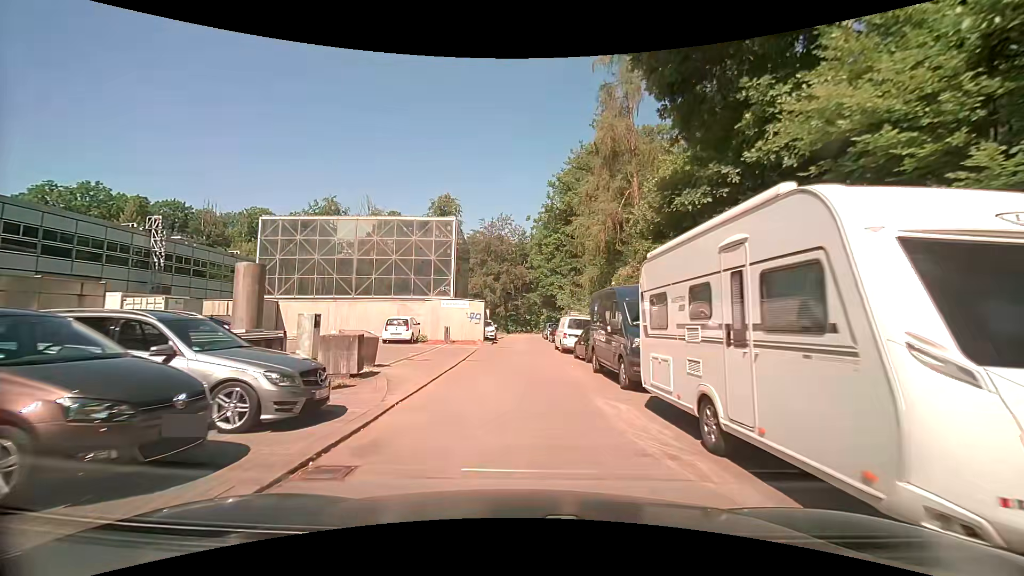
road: unclassified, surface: asphalt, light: Day
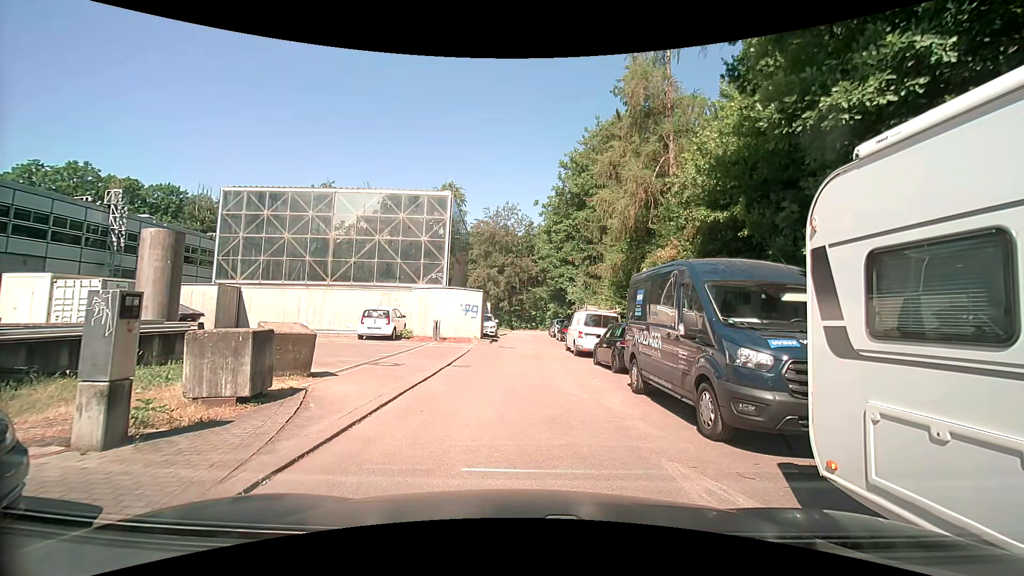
(-0.1, +3.8) m; -2°
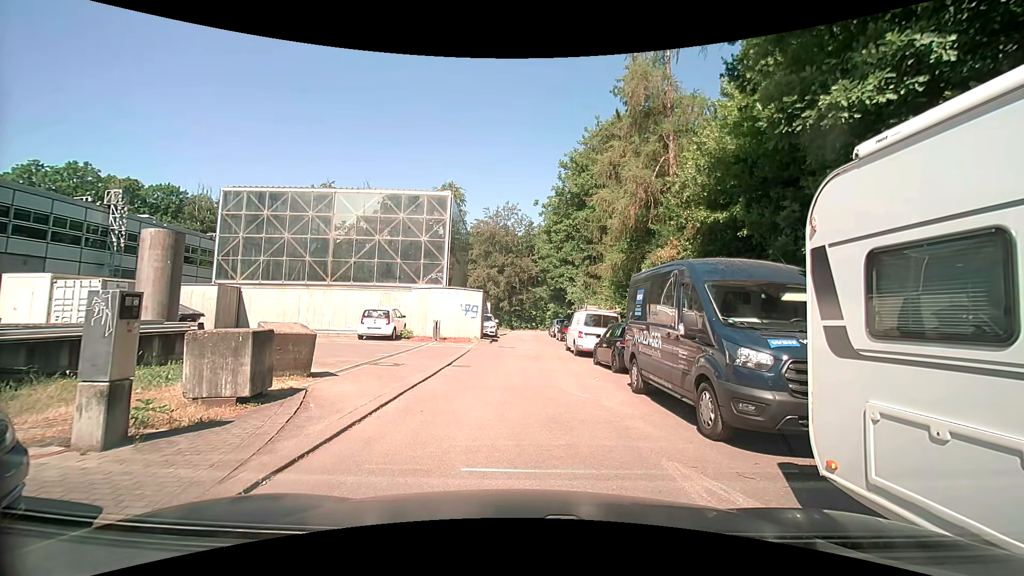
(0.0, 0.0) m; 0°
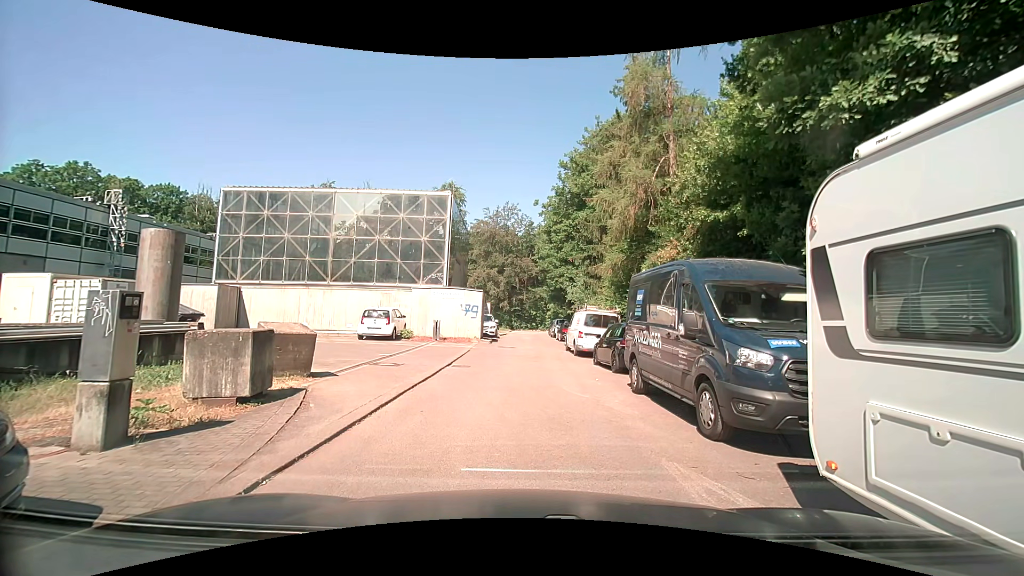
(0.0, 0.0) m; 0°
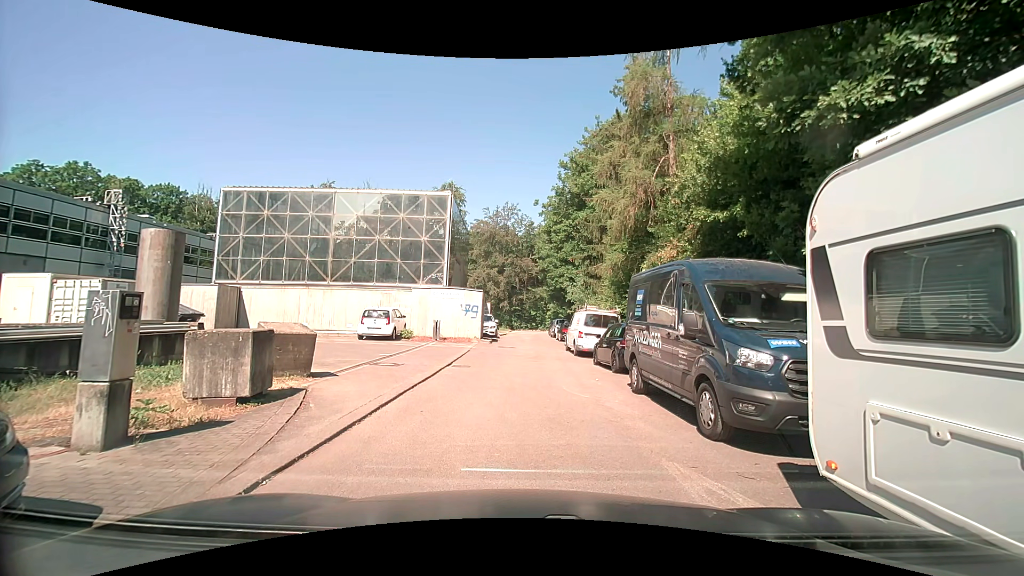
(0.0, 0.0) m; 0°
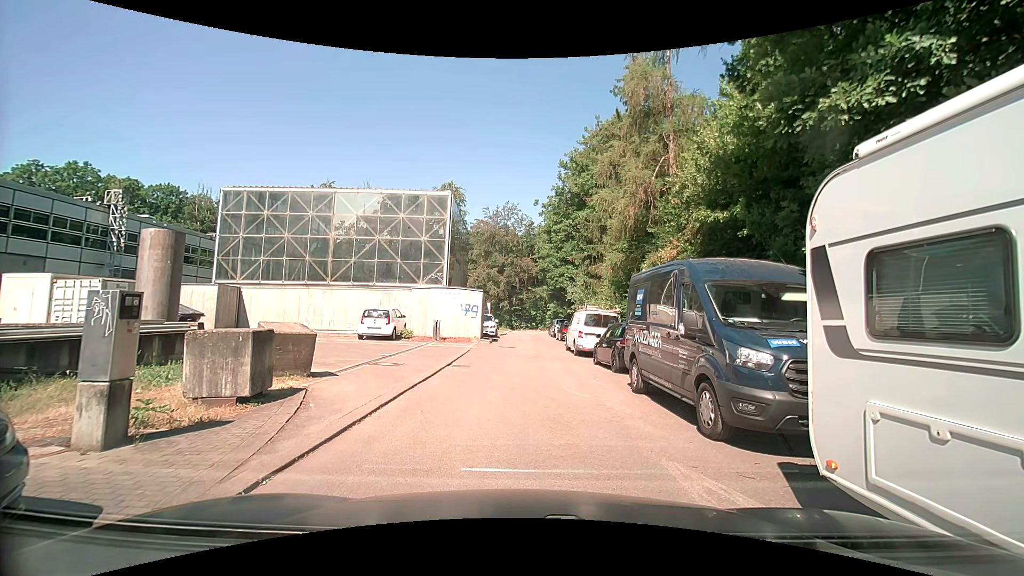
(0.0, 0.0) m; 0°
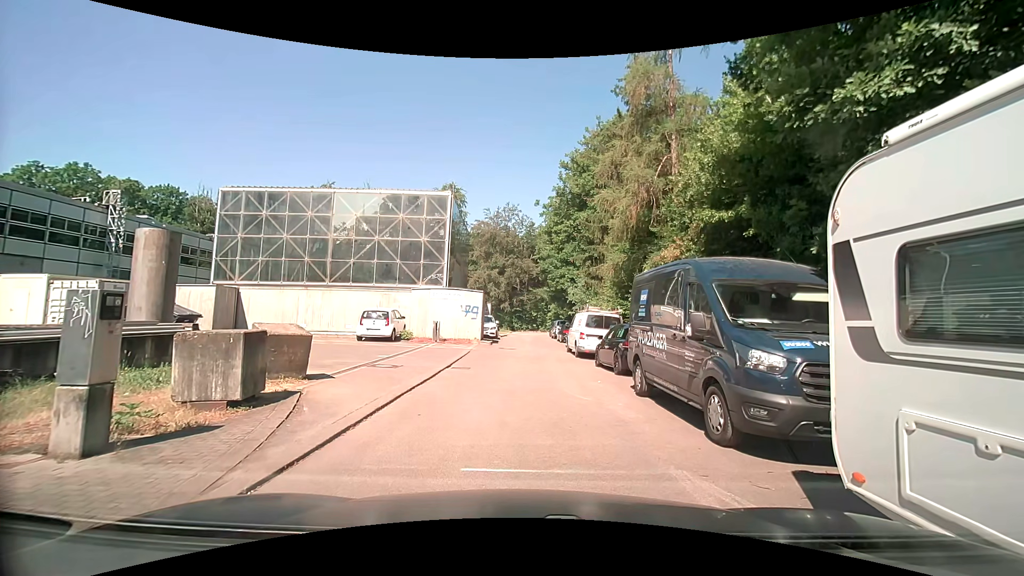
(0.0, +0.2) m; 0°
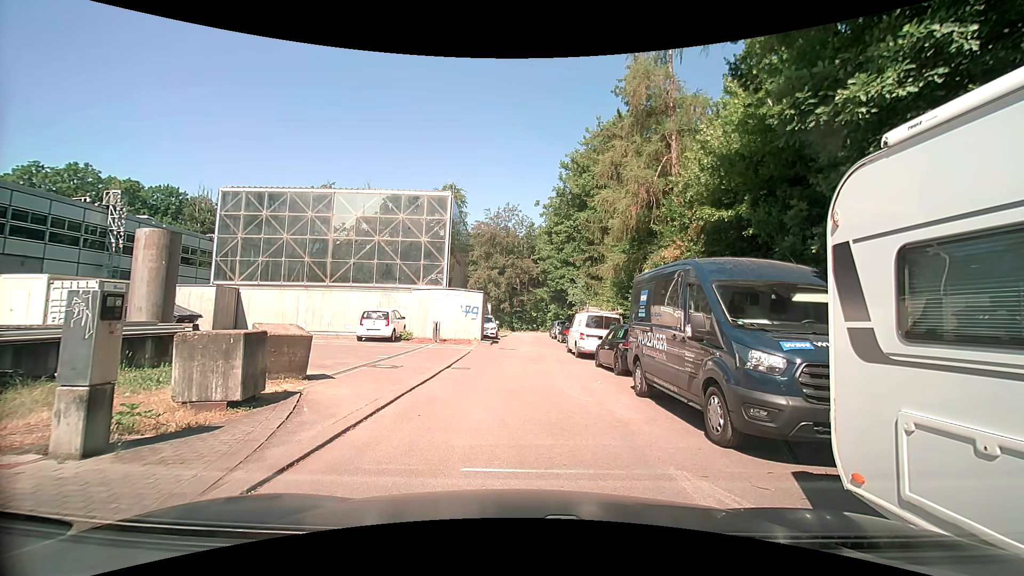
(0.0, +0.1) m; 0°
